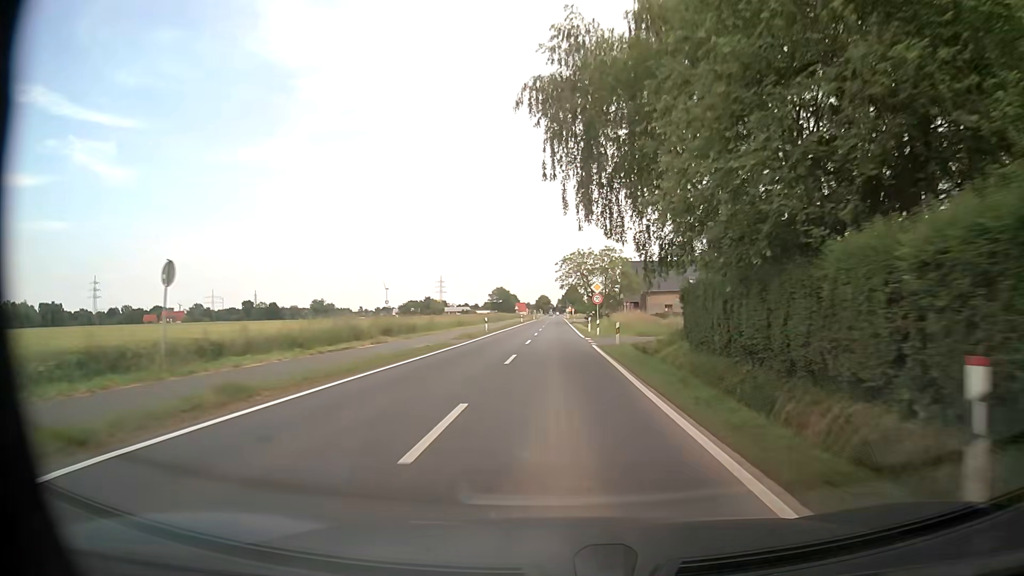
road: tertiary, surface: asphalt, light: Day
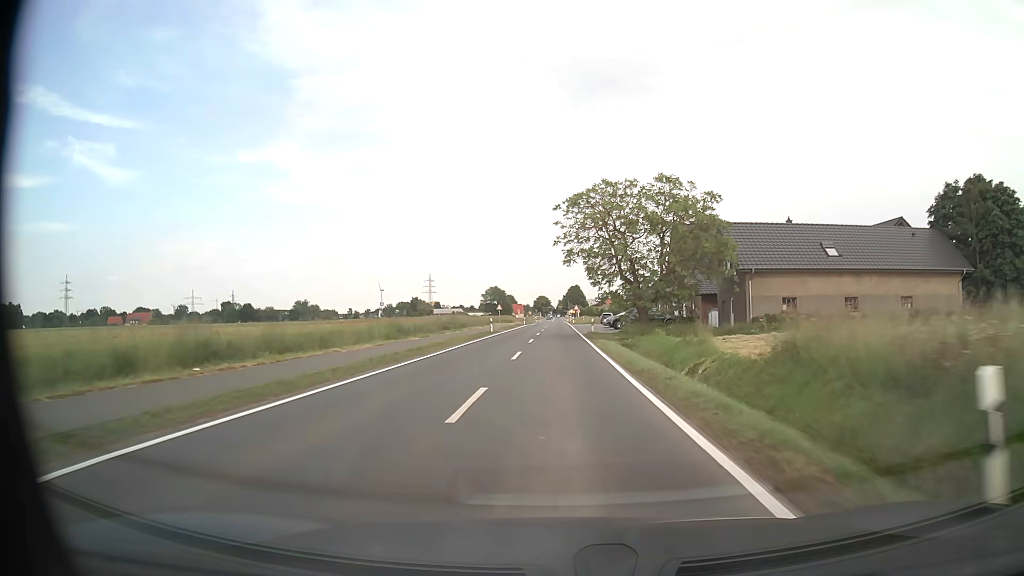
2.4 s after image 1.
(-0.4, +45.8) m; 0°
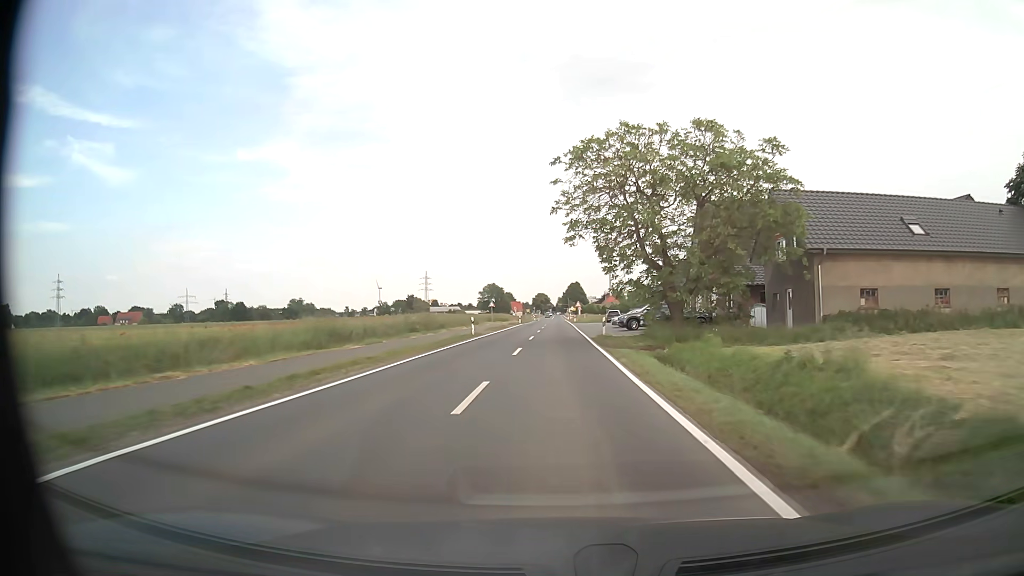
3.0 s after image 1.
(0.0, +11.4) m; 0°
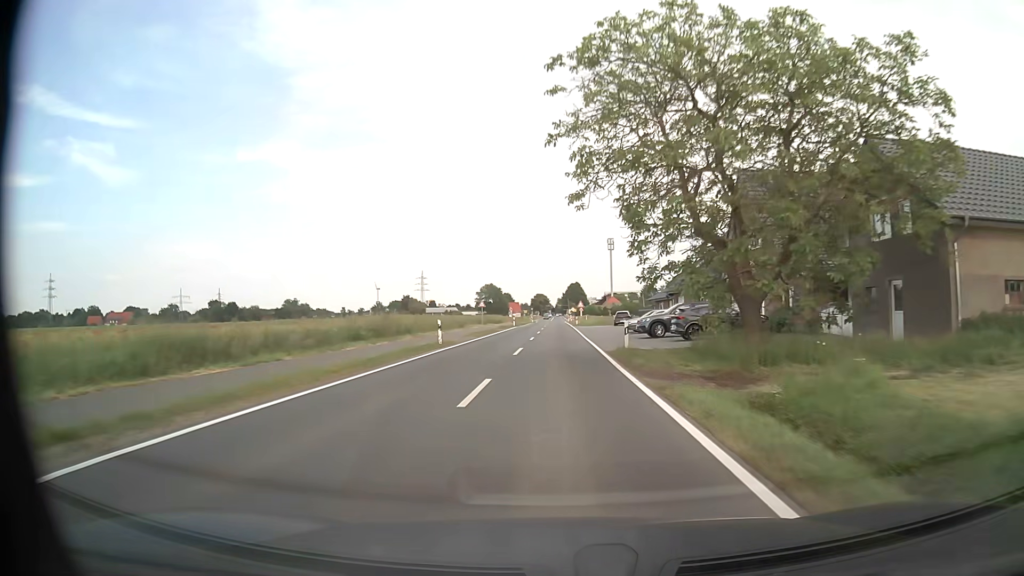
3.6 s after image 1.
(0.0, +11.4) m; 0°
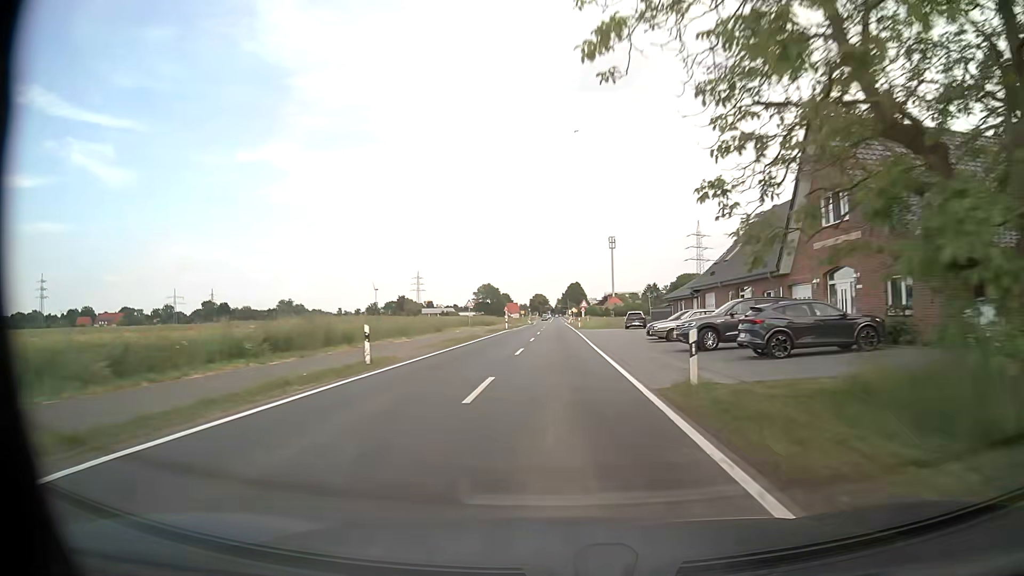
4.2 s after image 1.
(0.0, +11.4) m; 0°
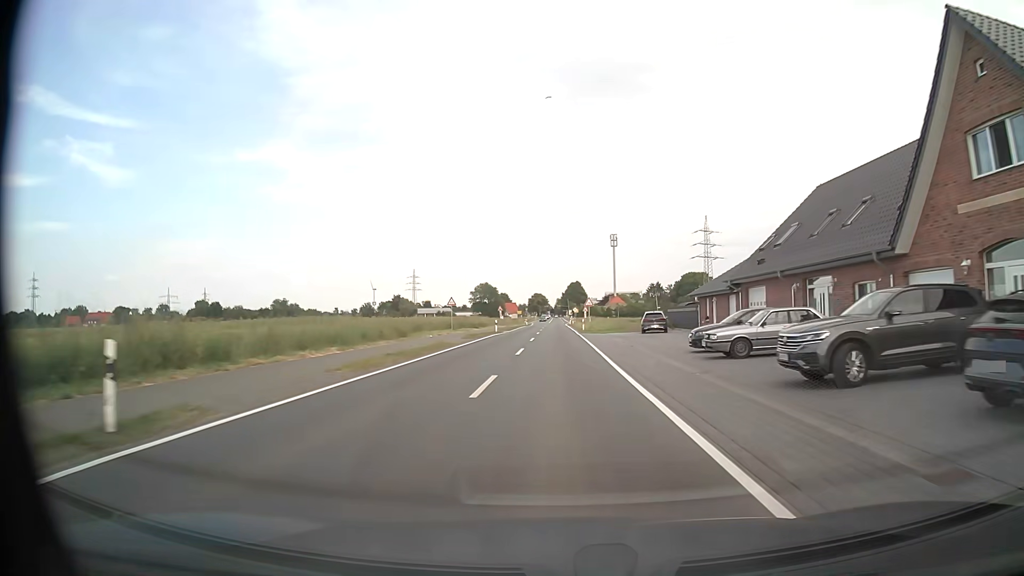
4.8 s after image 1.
(0.0, +11.4) m; 0°
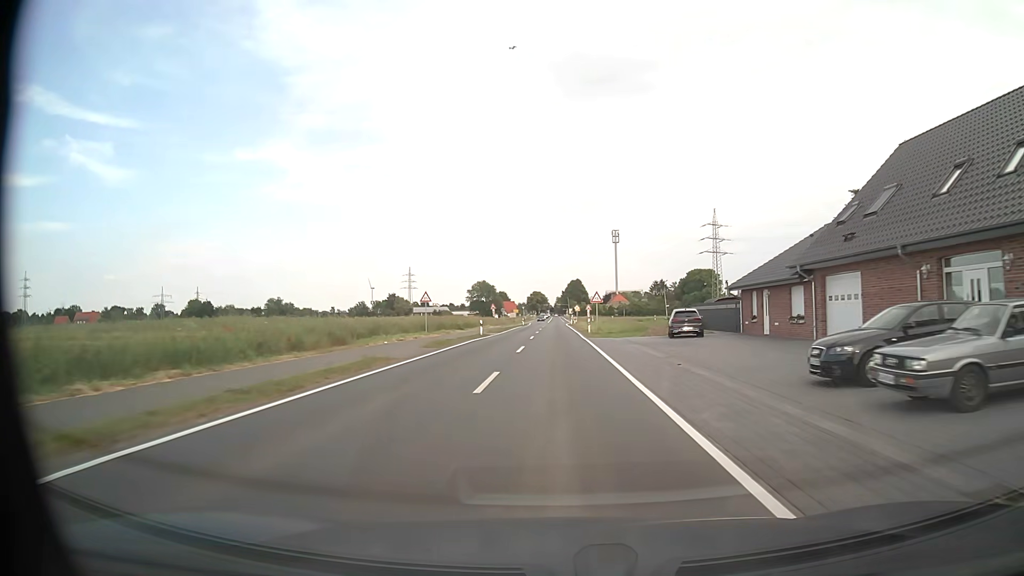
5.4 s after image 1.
(0.0, +11.4) m; 0°
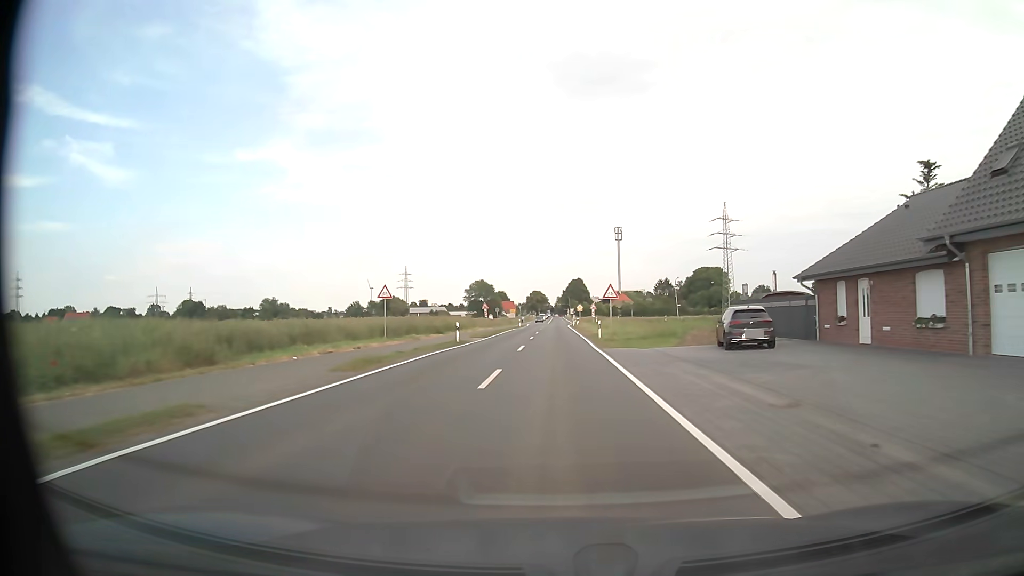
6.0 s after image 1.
(0.0, +11.4) m; 0°
(0, +10) (0, +20) (0, +30) (0, +40) (0, +50) (0, +60) (0, +70) (0, +80) (0, +90) (0, +100) m
